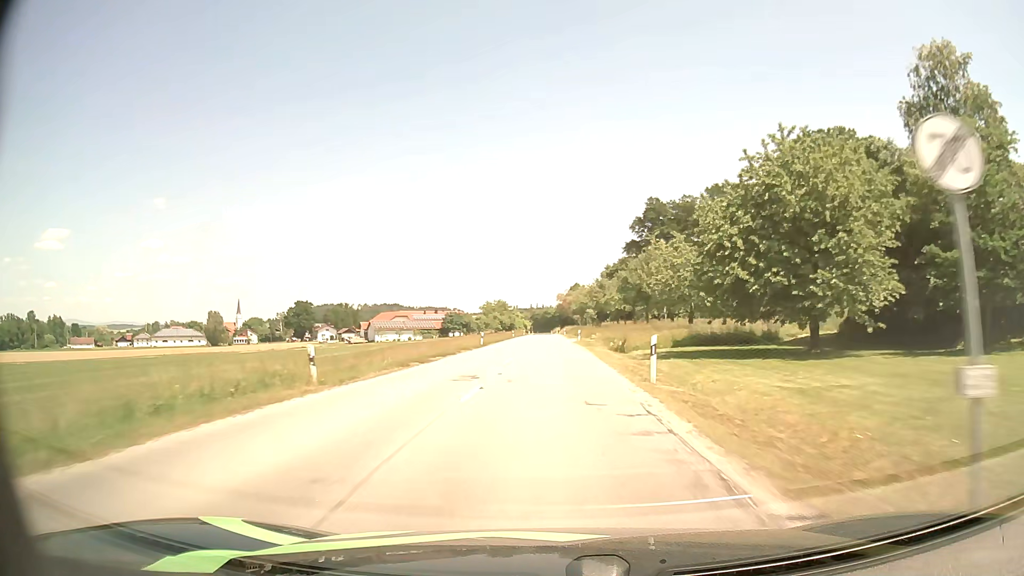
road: secondary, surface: asphalt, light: Day
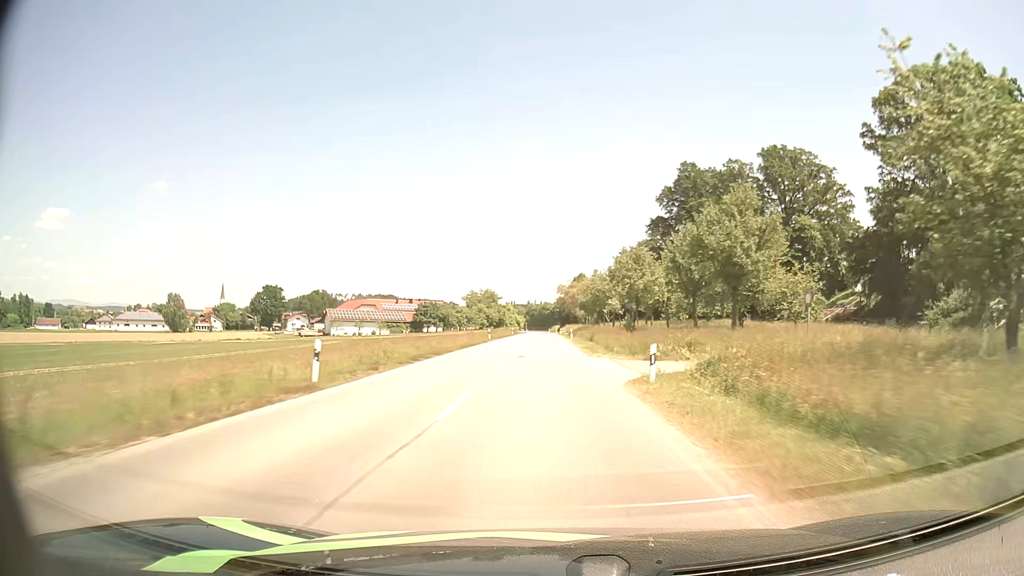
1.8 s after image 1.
(+0.1, +38.2) m; 0°
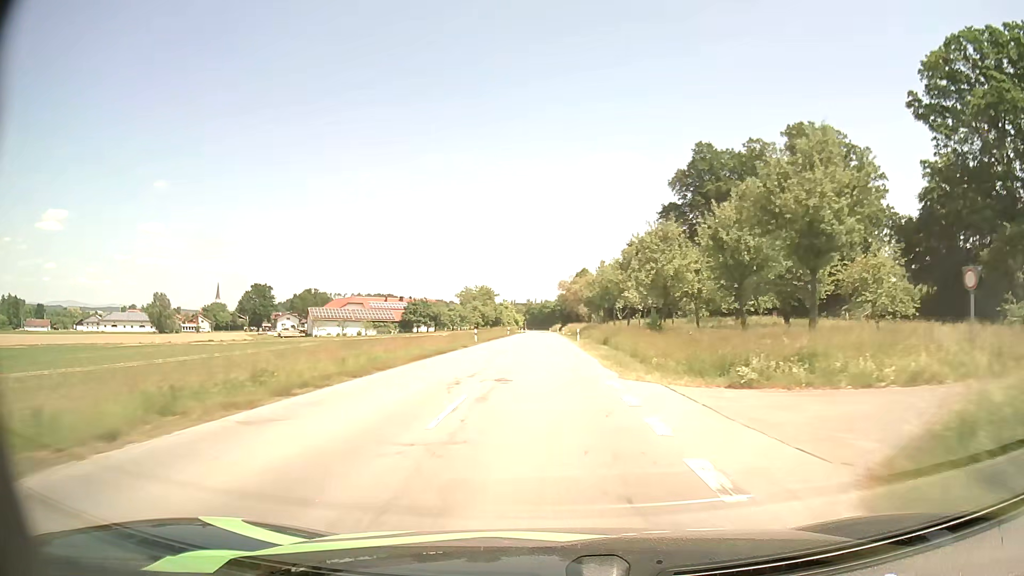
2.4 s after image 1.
(0.0, +12.9) m; 0°
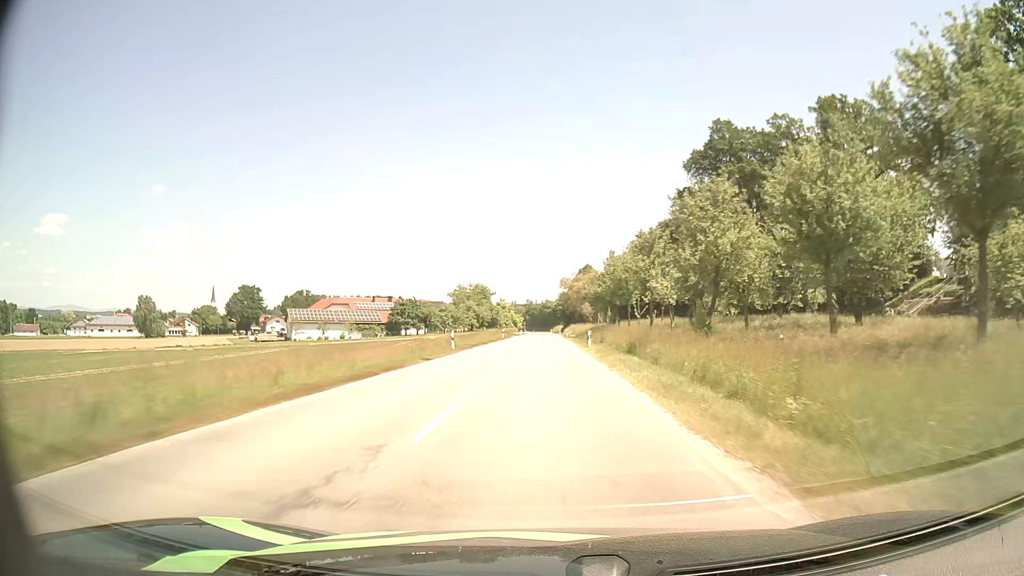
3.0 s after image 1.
(0.0, +13.0) m; 0°
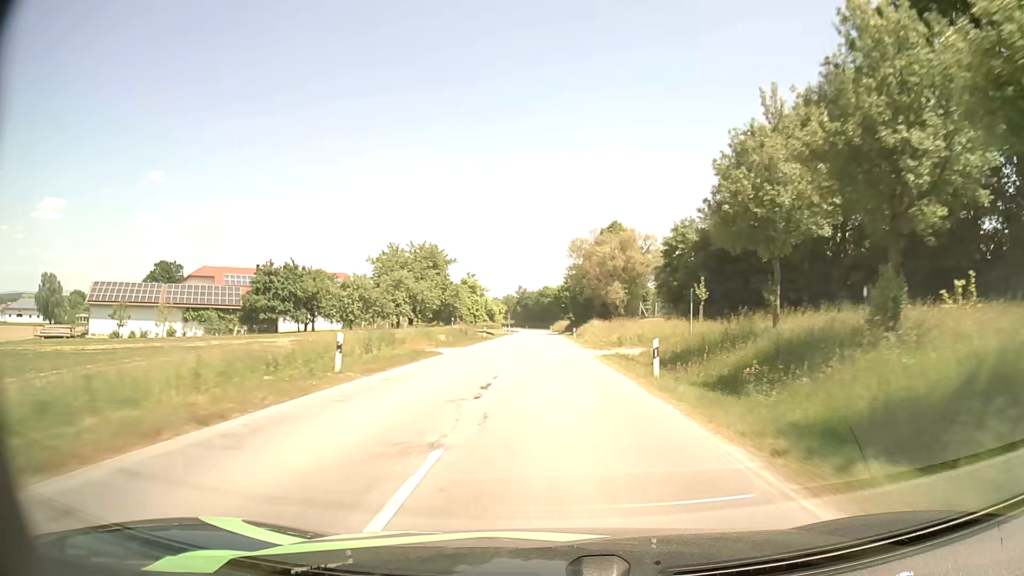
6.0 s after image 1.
(-0.4, +64.6) m; 0°
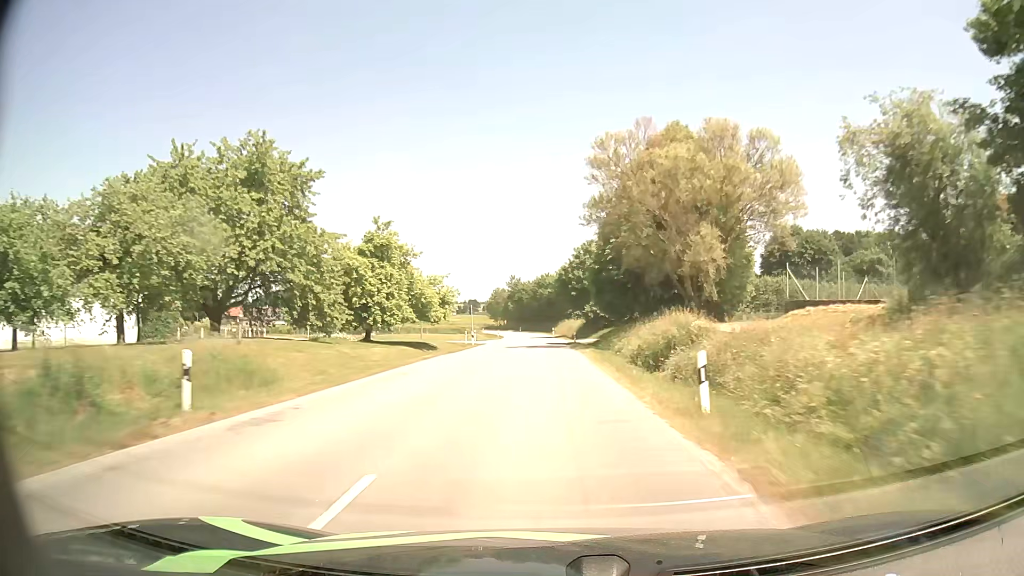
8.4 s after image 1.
(+0.3, +49.3) m; 0°
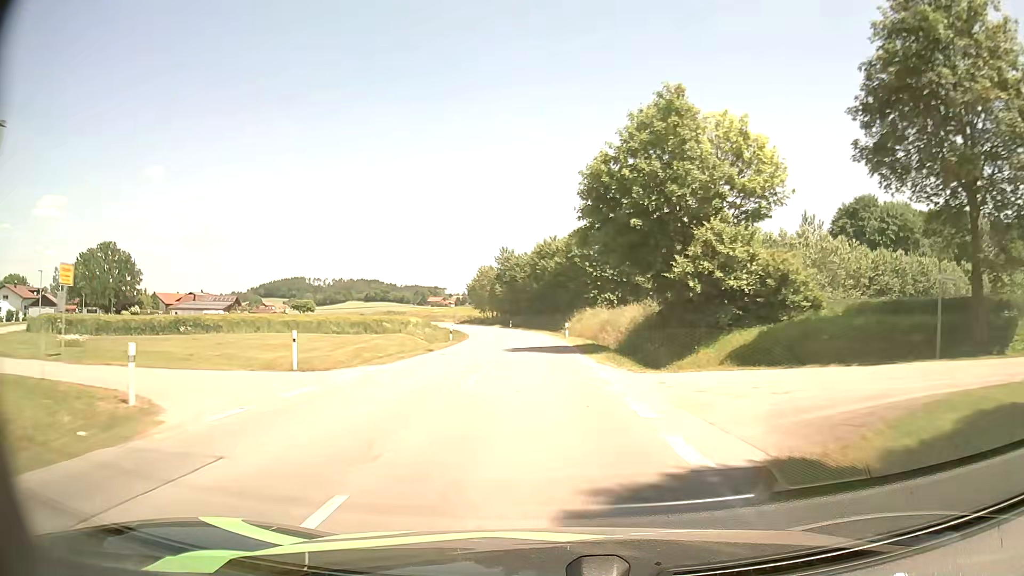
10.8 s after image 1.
(-0.3, +48.8) m; -1°
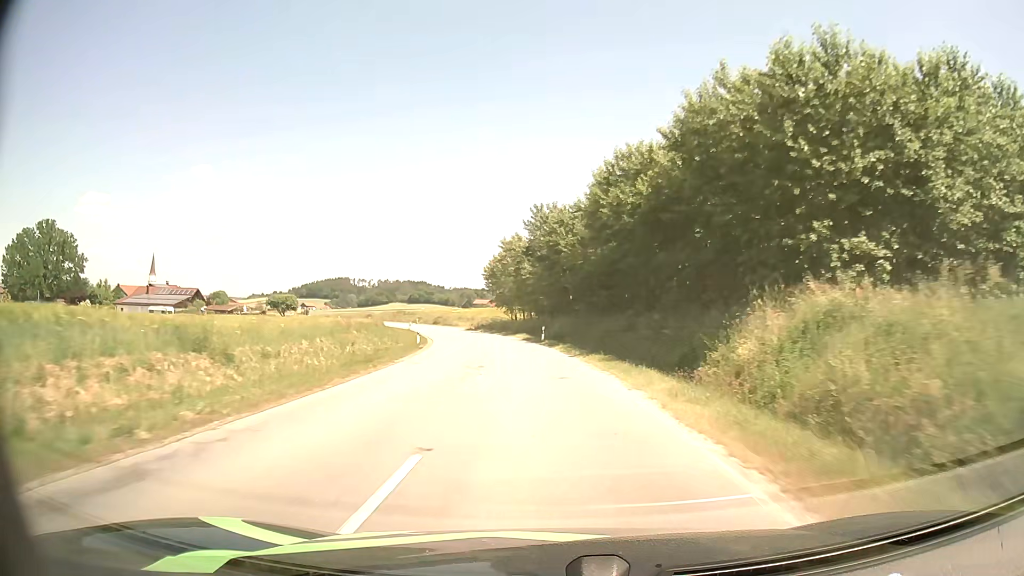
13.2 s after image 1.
(-0.9, +46.2) m; -4°
(0, +10) (-1, +20) (-2, +30) (-3, +40) (-4, +50) (-6, +60) (-8, +69) (-11, +79) (-14, +89) (-17, +98) m
